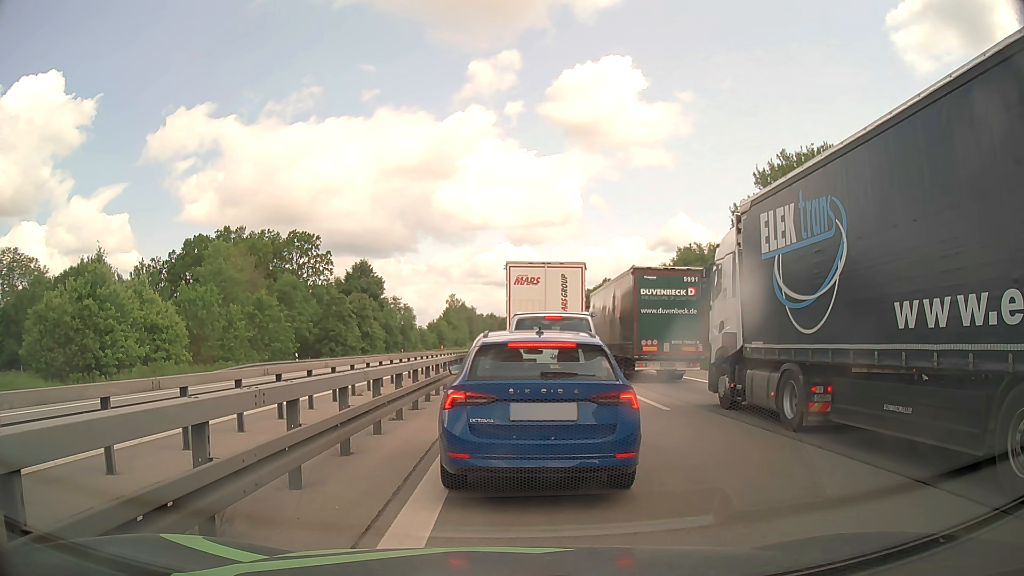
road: motorway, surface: asphalt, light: Day
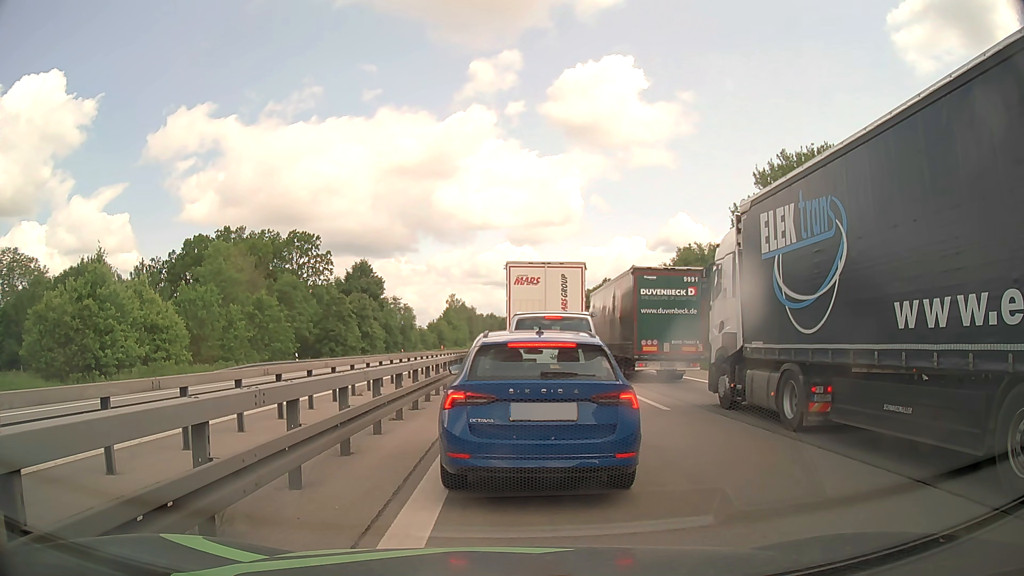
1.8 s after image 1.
(0.0, 0.0) m; 0°
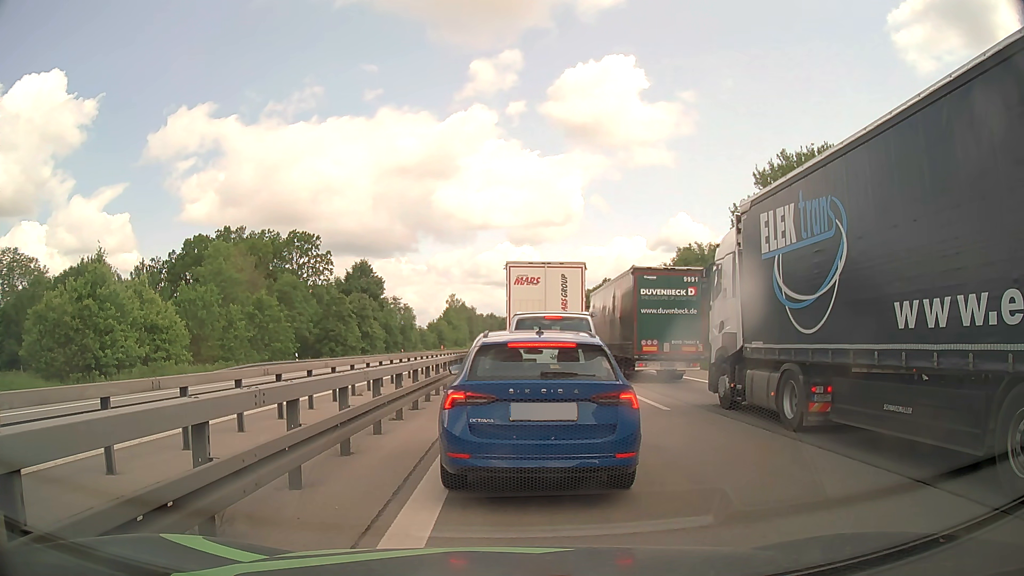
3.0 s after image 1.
(0.0, 0.0) m; 0°
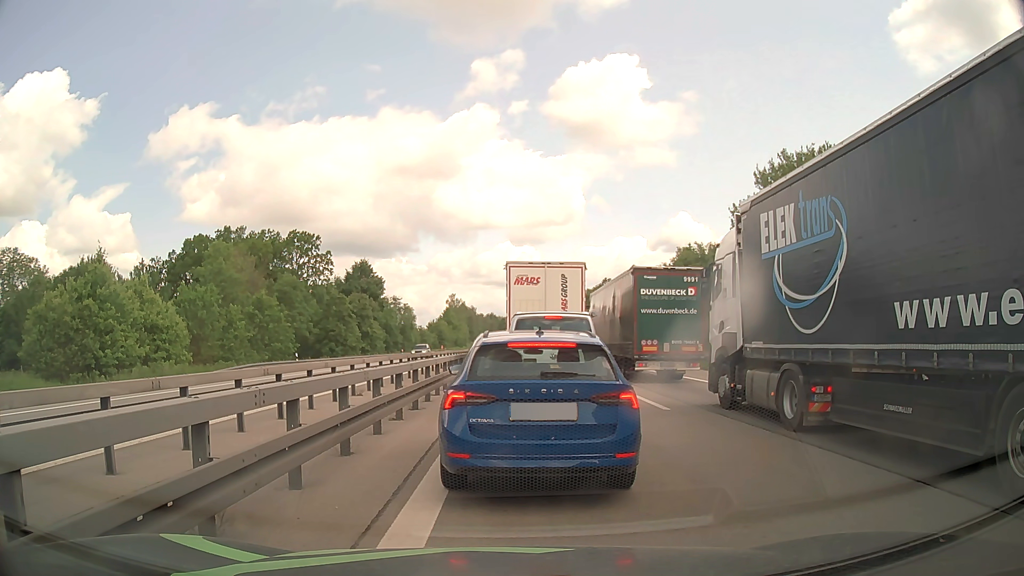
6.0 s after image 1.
(0.0, 0.0) m; 0°
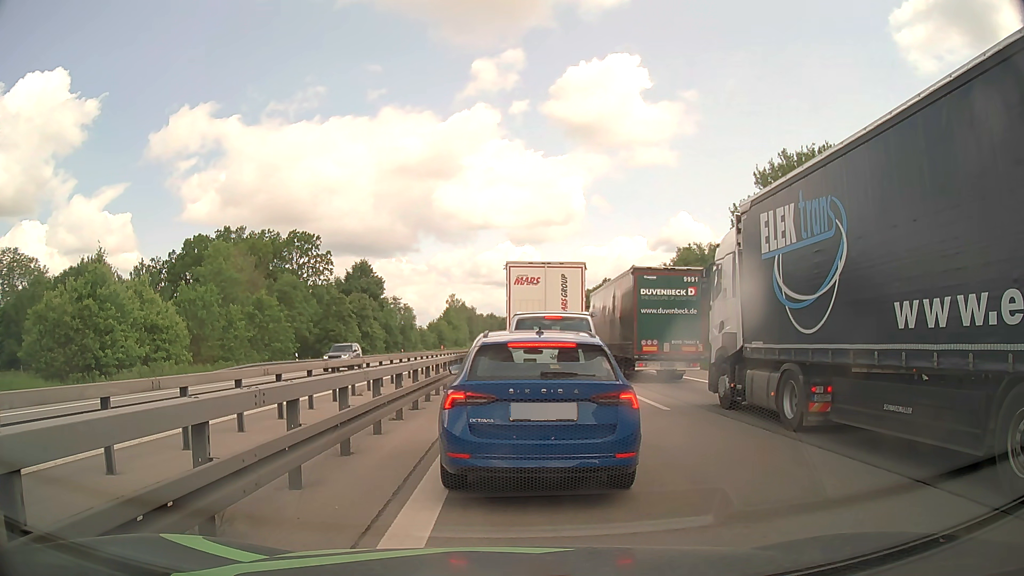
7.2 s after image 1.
(0.0, 0.0) m; 0°
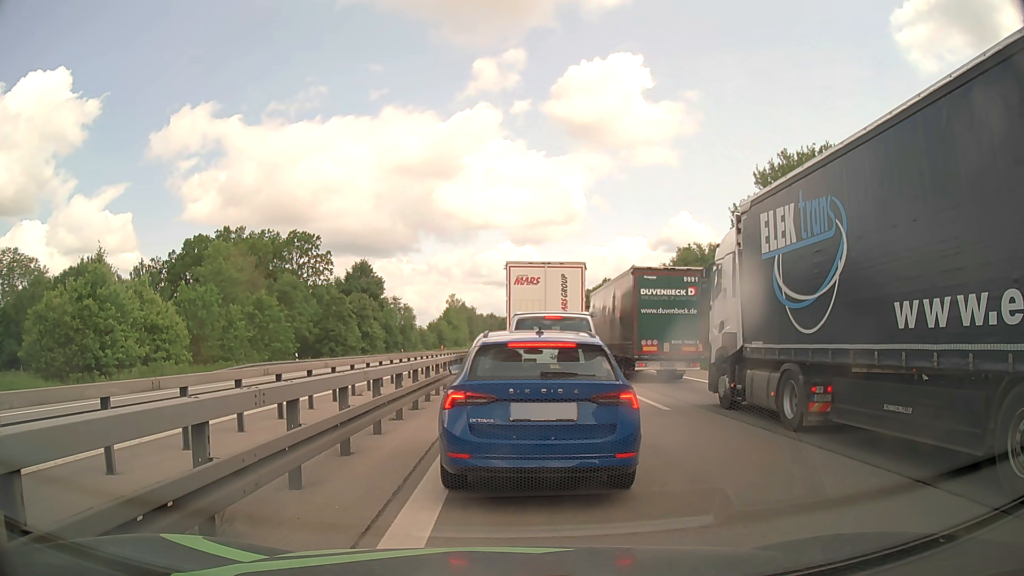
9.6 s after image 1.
(0.0, 0.0) m; 0°
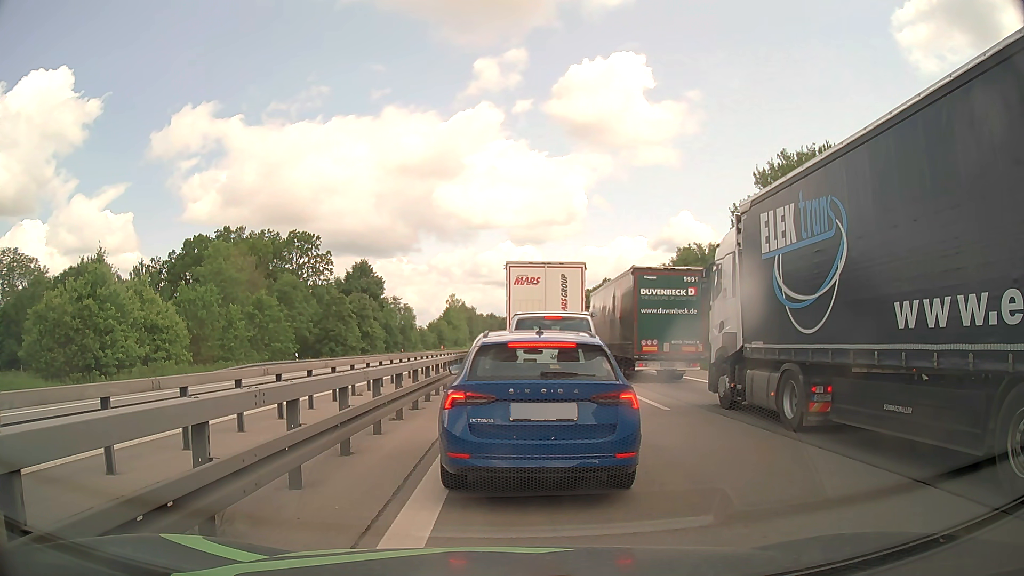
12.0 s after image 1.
(0.0, 0.0) m; 0°
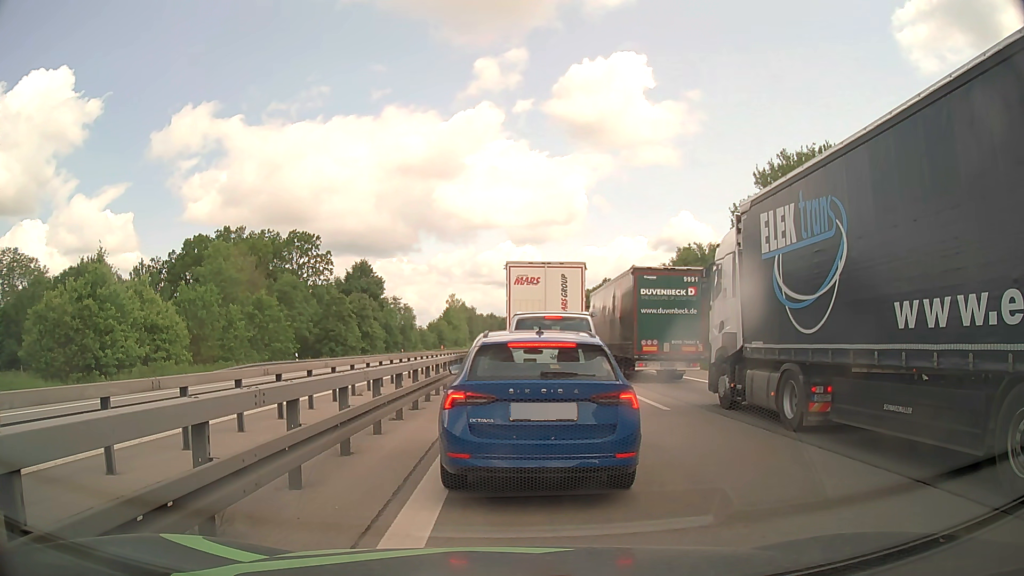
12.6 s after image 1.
(0.0, 0.0) m; 0°
